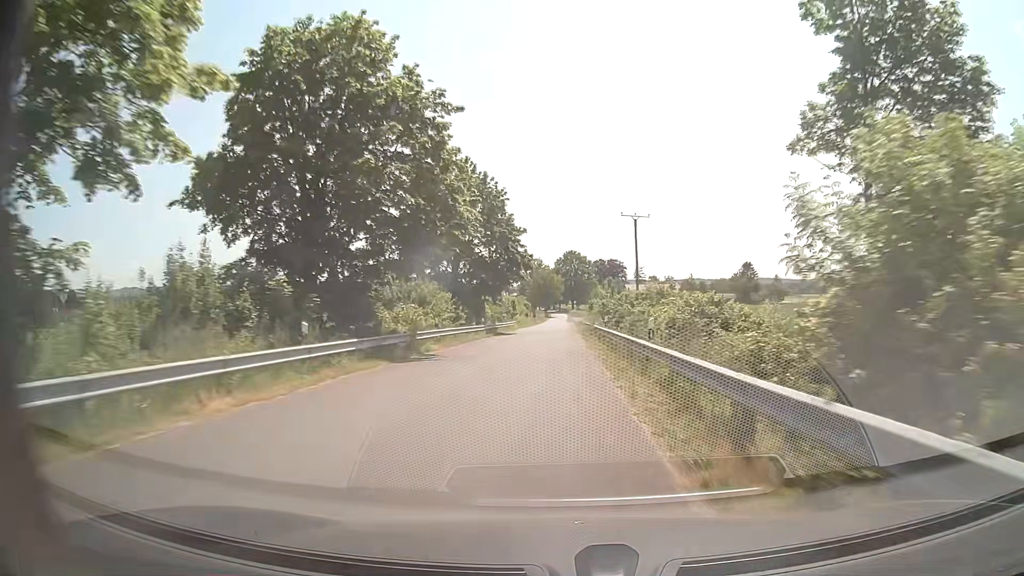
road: unclassified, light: Day
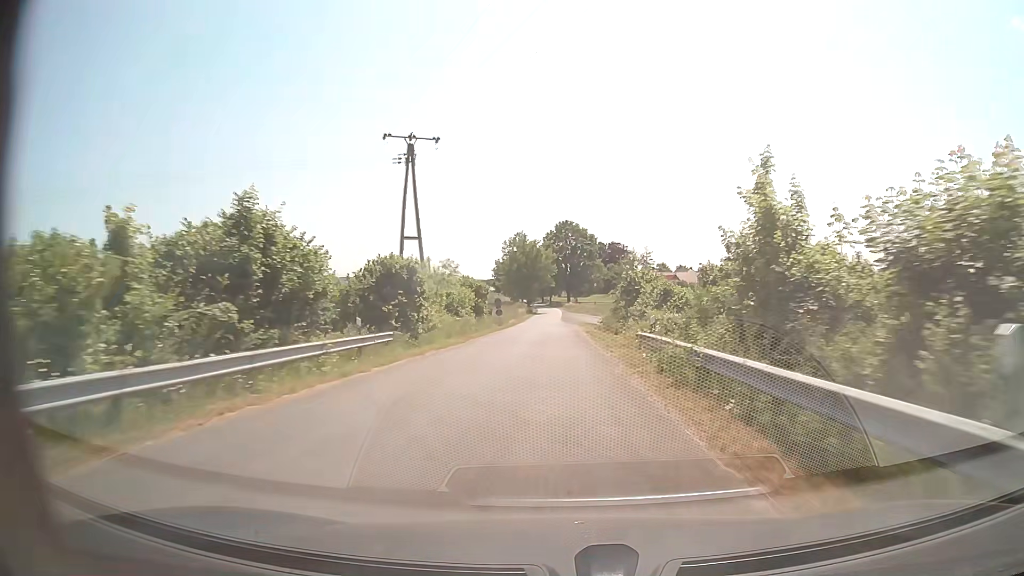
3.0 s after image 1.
(+0.3, +59.9) m; +1°
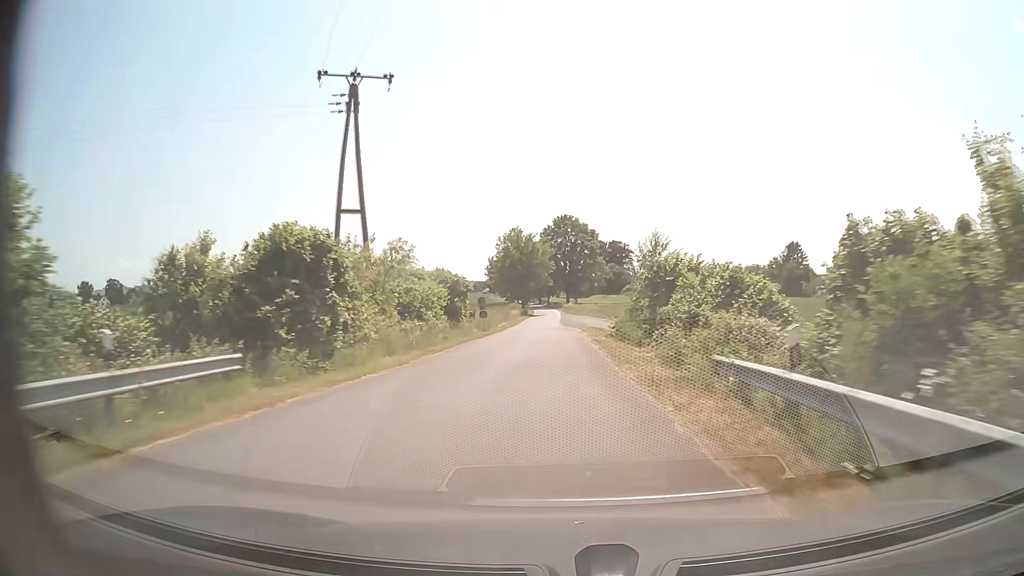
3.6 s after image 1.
(0.0, +11.6) m; 0°
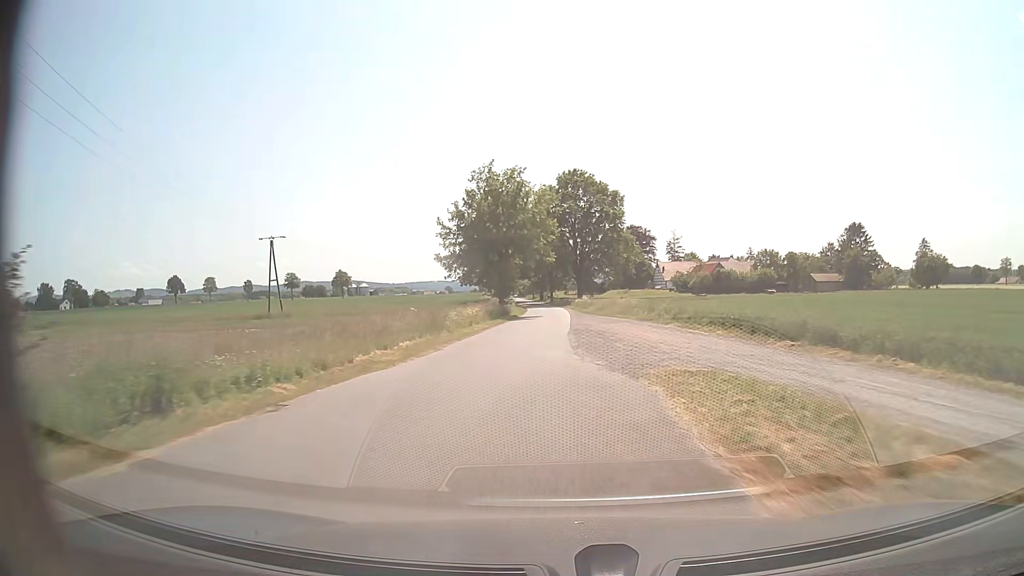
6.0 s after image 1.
(0.0, +45.7) m; -1°
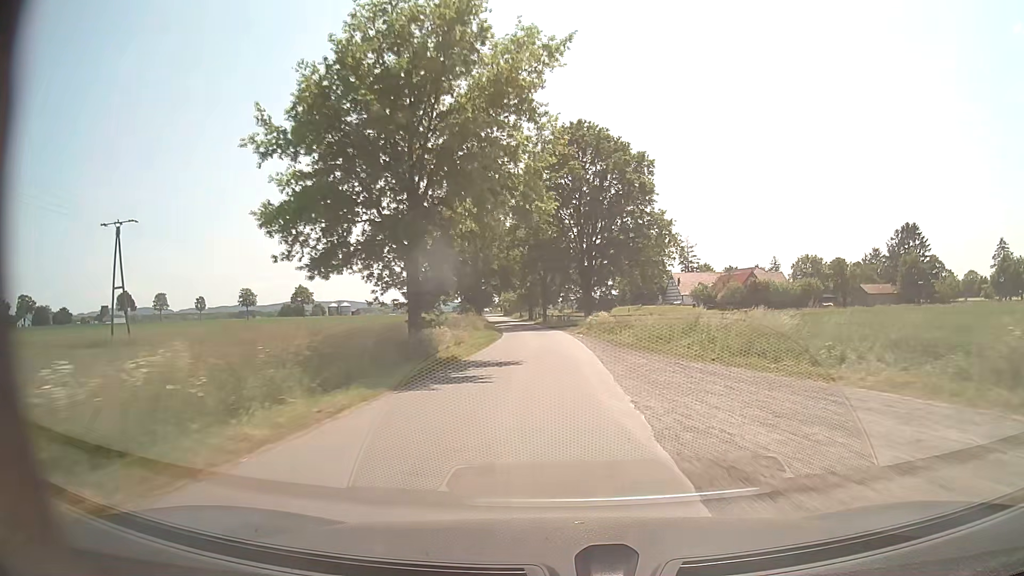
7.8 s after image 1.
(-0.6, +34.1) m; 0°
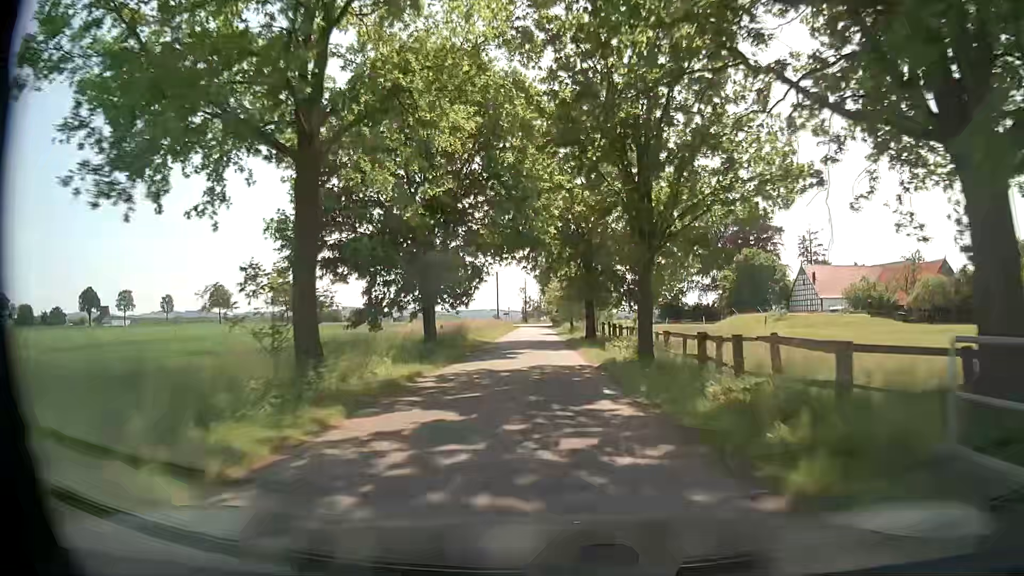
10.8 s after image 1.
(-1.8, +56.4) m; -5°
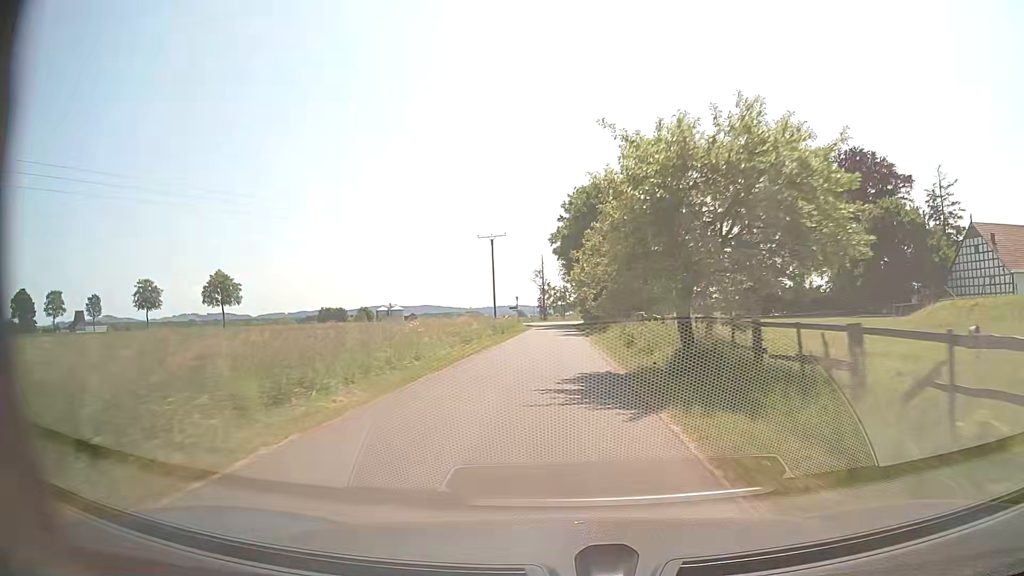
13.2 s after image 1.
(-1.2, +44.6) m; -2°
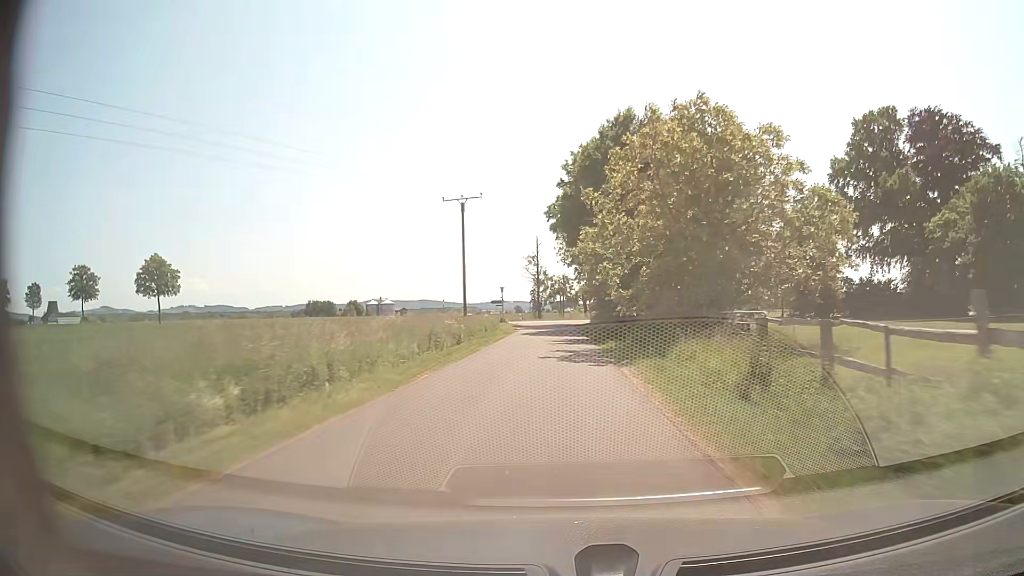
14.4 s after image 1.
(-0.2, +21.4) m; 0°
